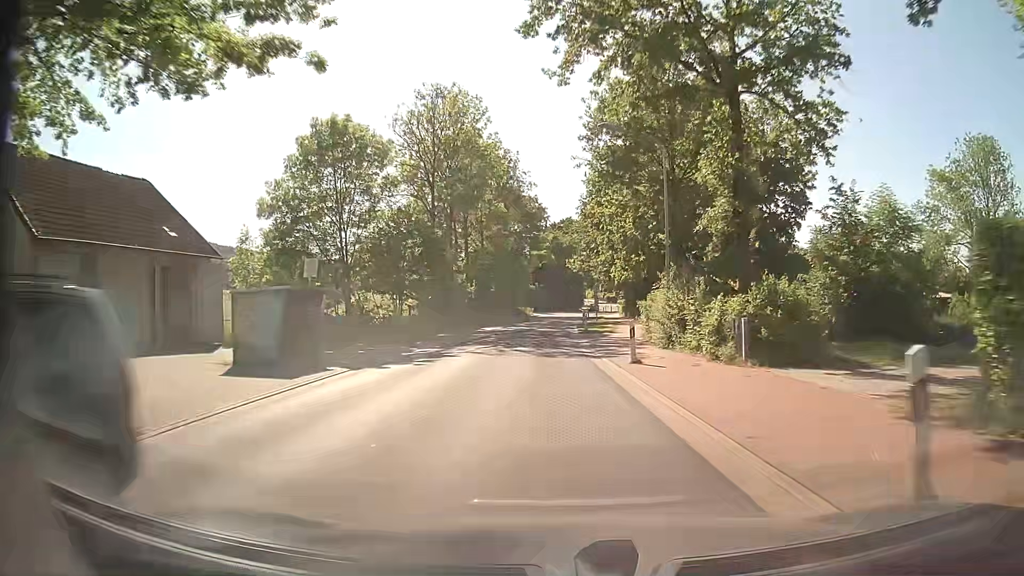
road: secondary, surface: asphalt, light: Day
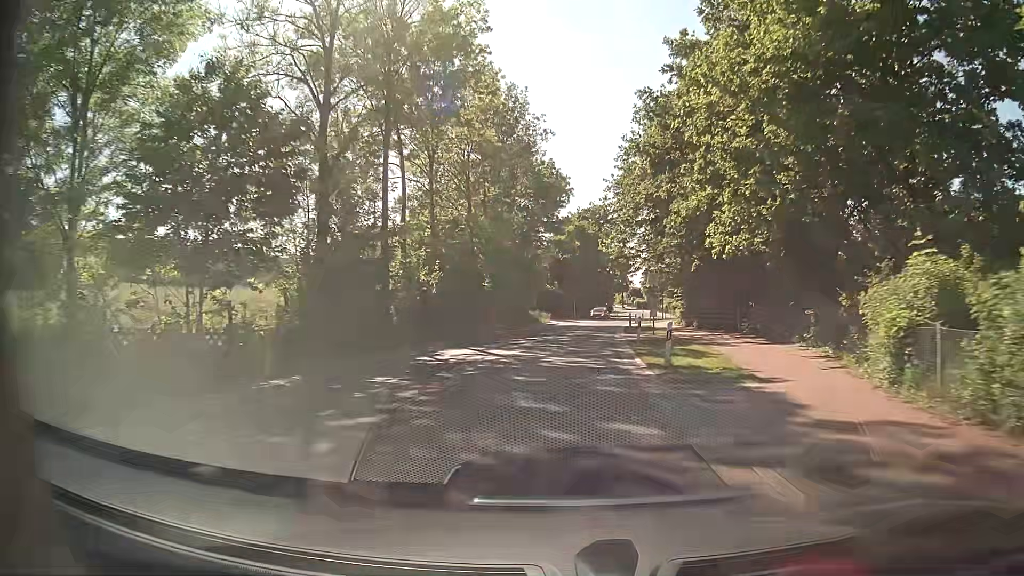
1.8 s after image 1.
(-0.5, +23.9) m; -2°
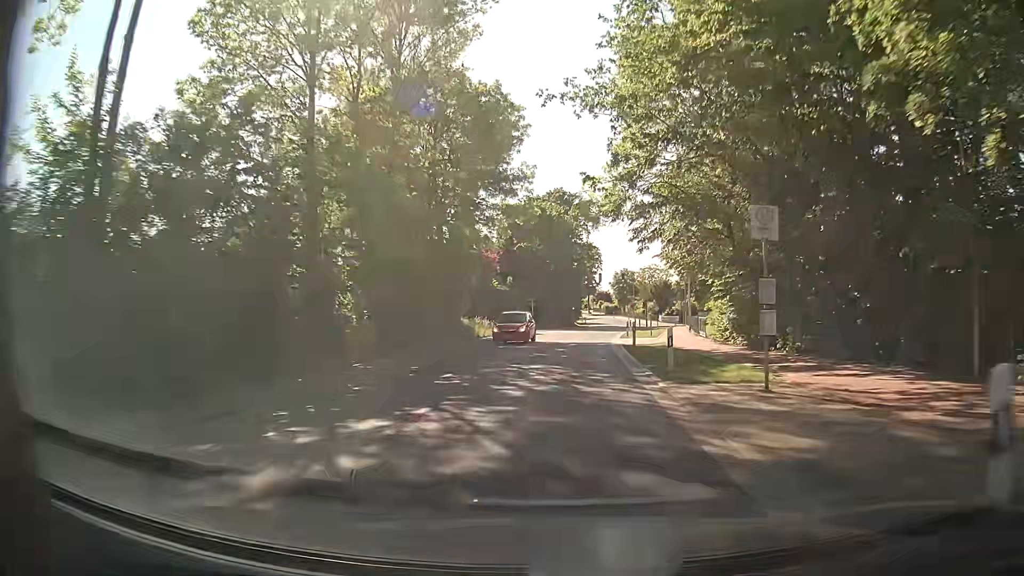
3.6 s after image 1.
(+0.4, +23.6) m; +3°
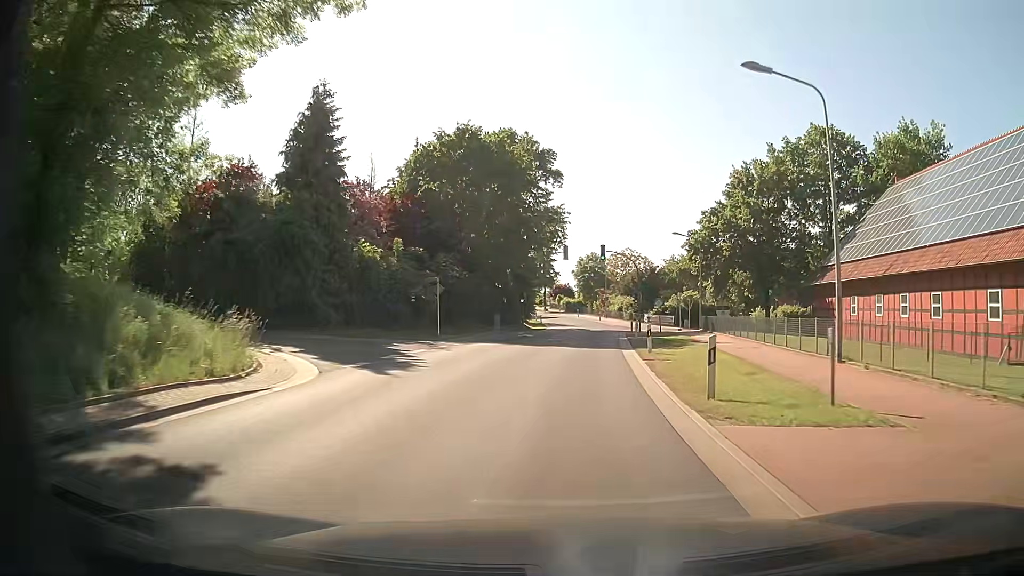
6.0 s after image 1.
(+1.4, +31.5) m; +4°
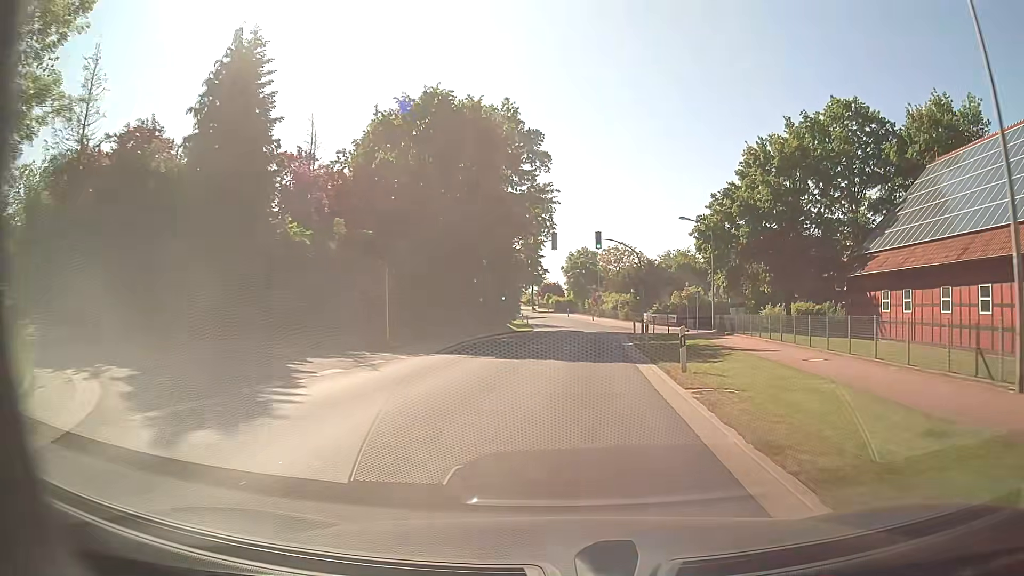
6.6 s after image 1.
(+0.2, +7.9) m; +1°
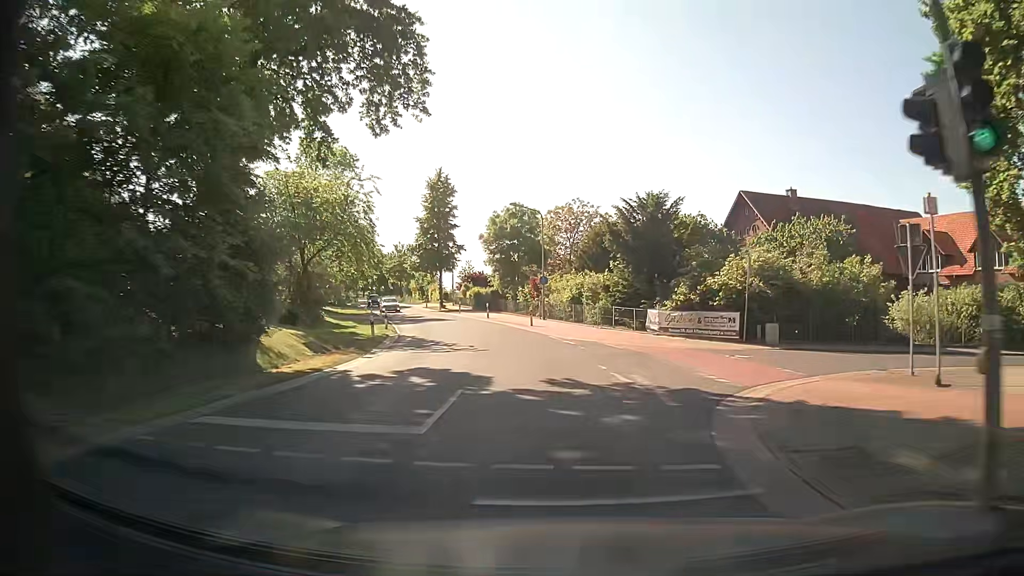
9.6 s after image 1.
(+2.1, +39.7) m; +5°
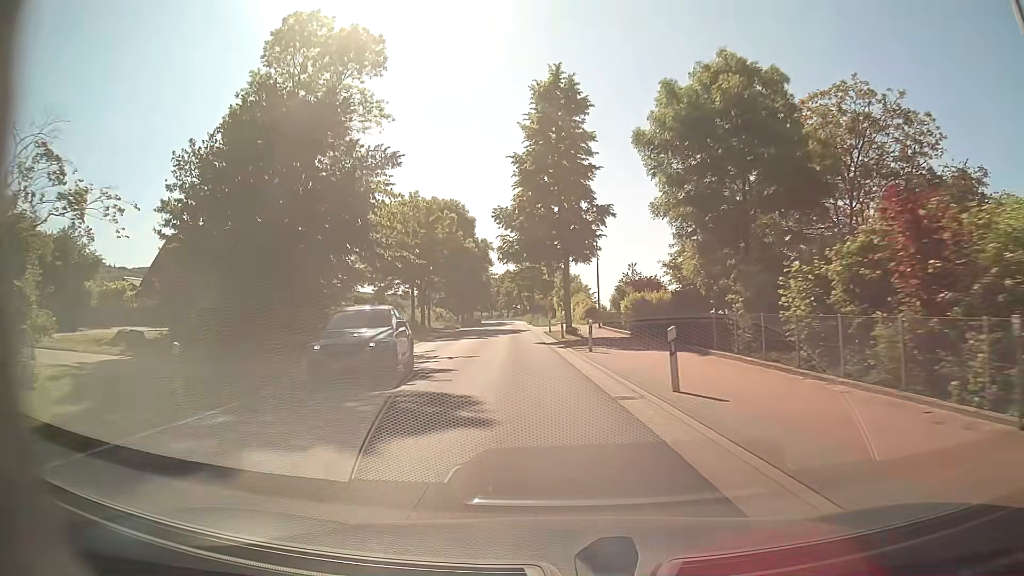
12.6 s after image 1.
(-3.8, +39.0) m; -14°
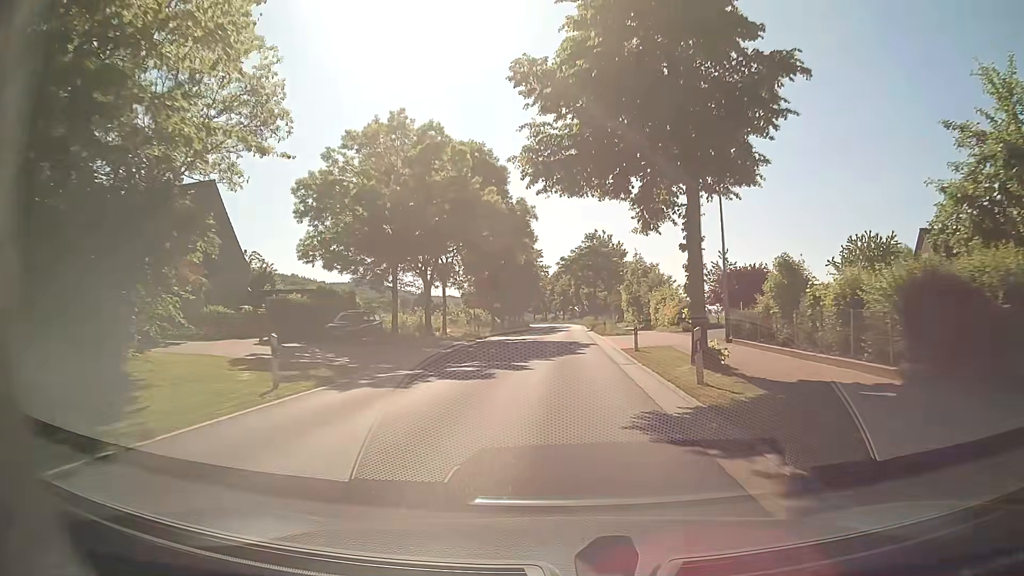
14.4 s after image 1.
(-1.4, +23.0) m; -5°
(0, +10) (0, +20) (0, +30) (0, +40) (0, +50) (0, +60) (+1, +70) (+1, +80) (+1, +90) (+1, +100) m
